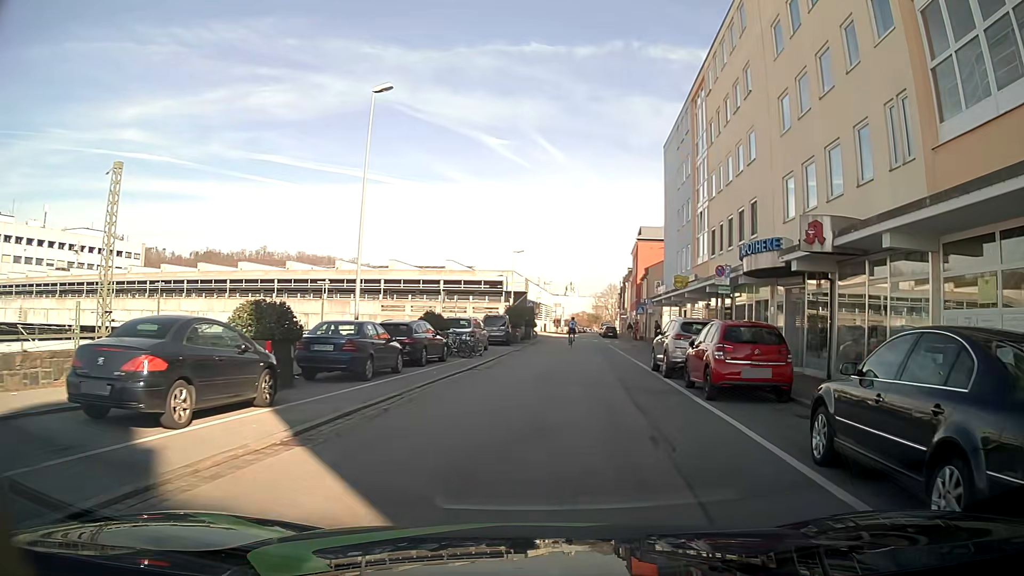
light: Day
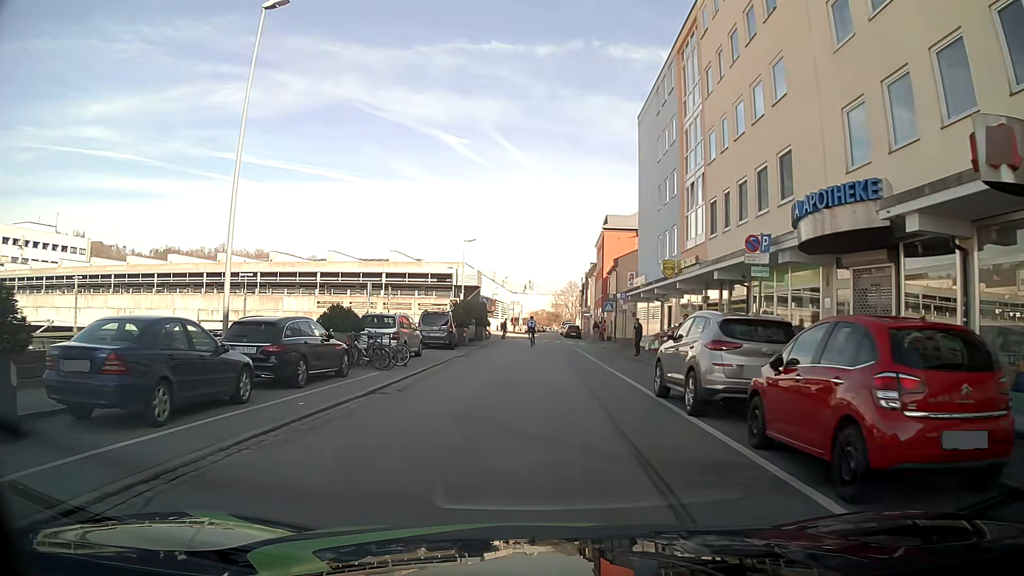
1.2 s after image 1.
(+0.6, +7.8) m; +7°
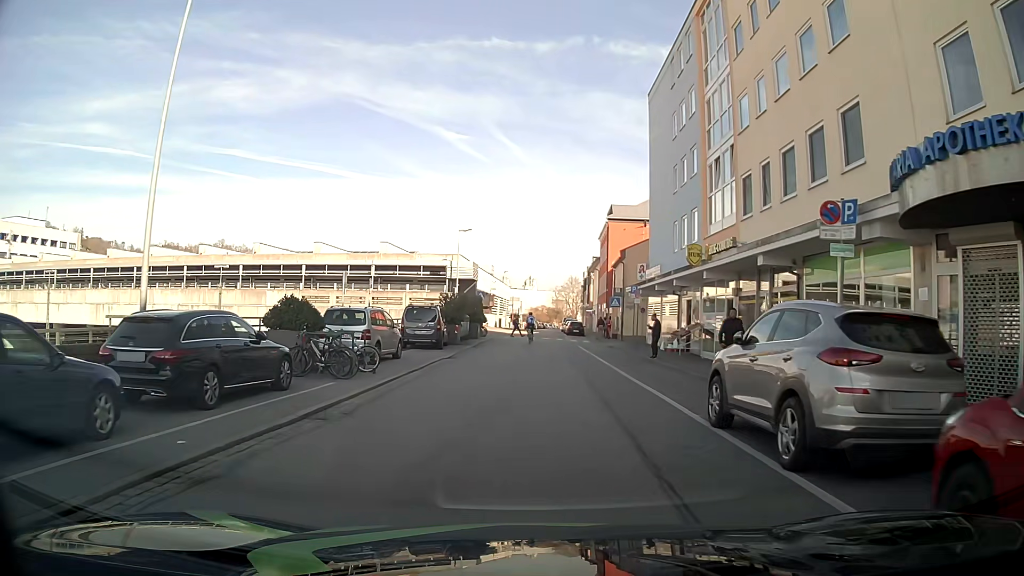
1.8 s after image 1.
(-0.1, +4.2) m; -1°
